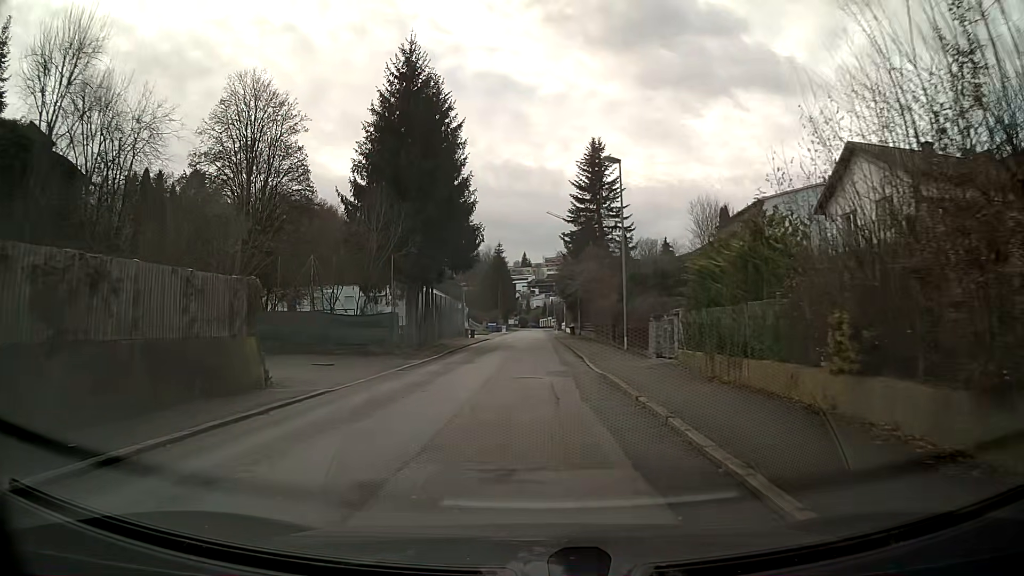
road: residential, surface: asphalt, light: Day
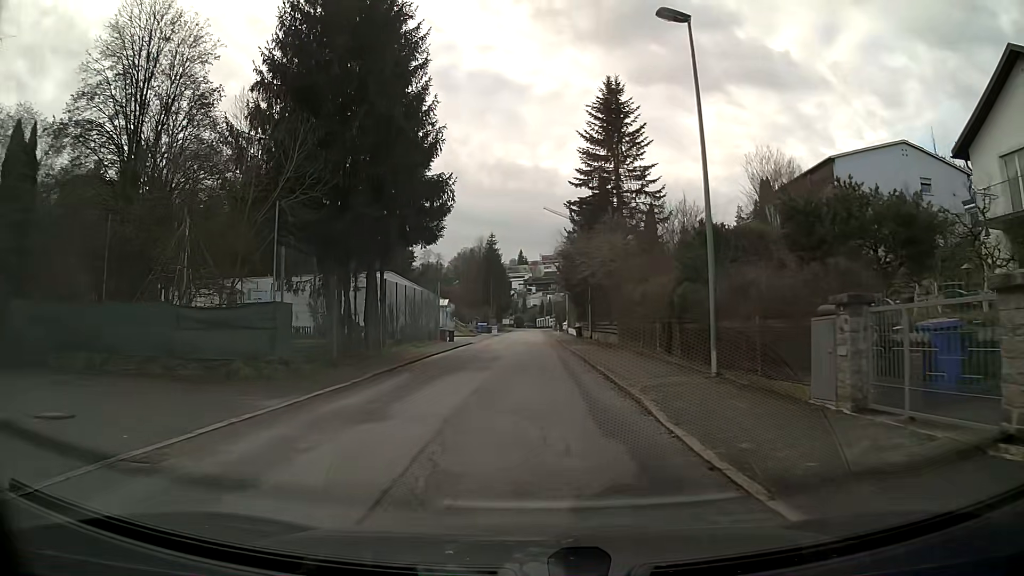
(+0.1, +14.3) m; +1°
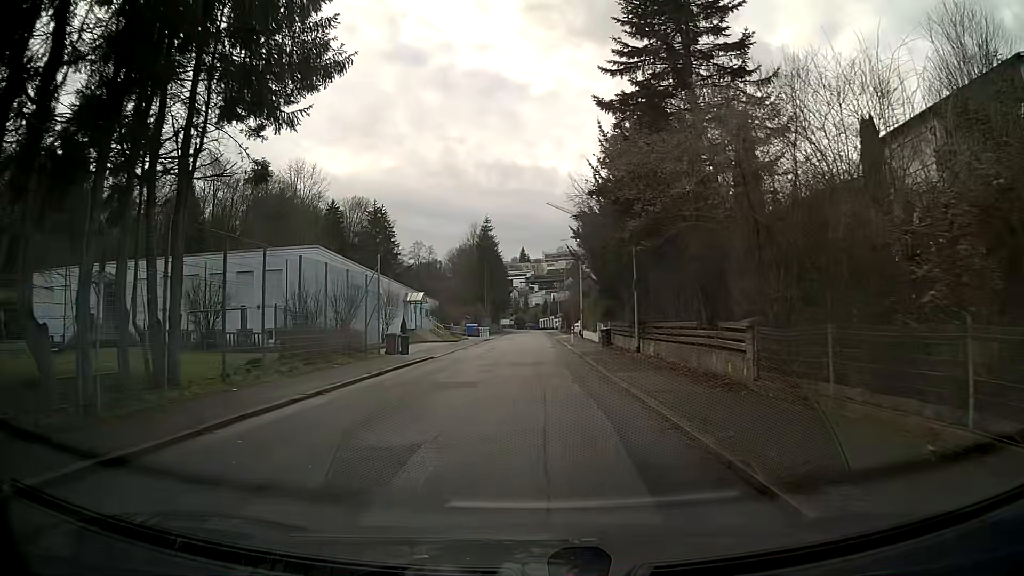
(0.0, +19.1) m; -1°
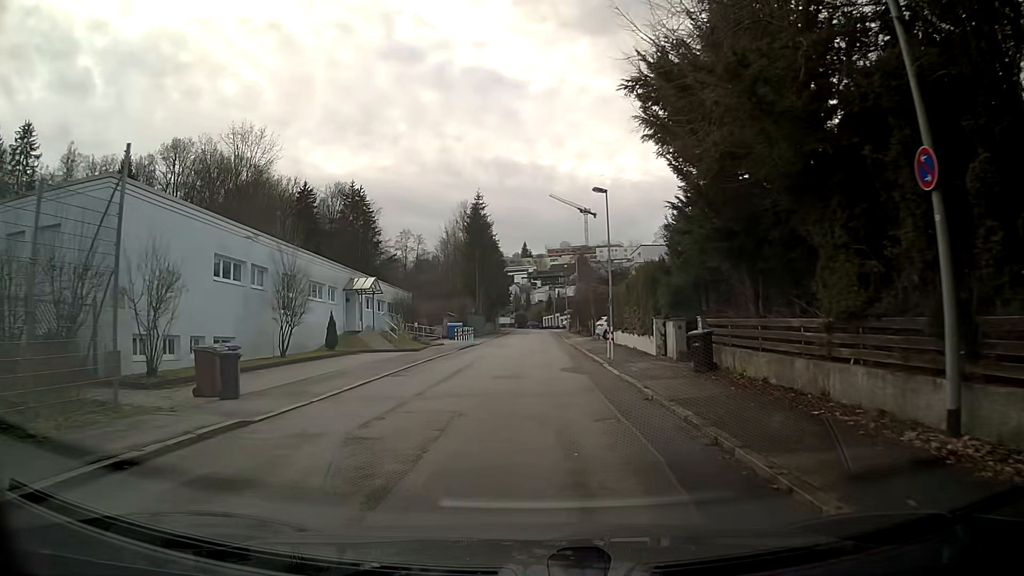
(-0.1, +19.2) m; 0°
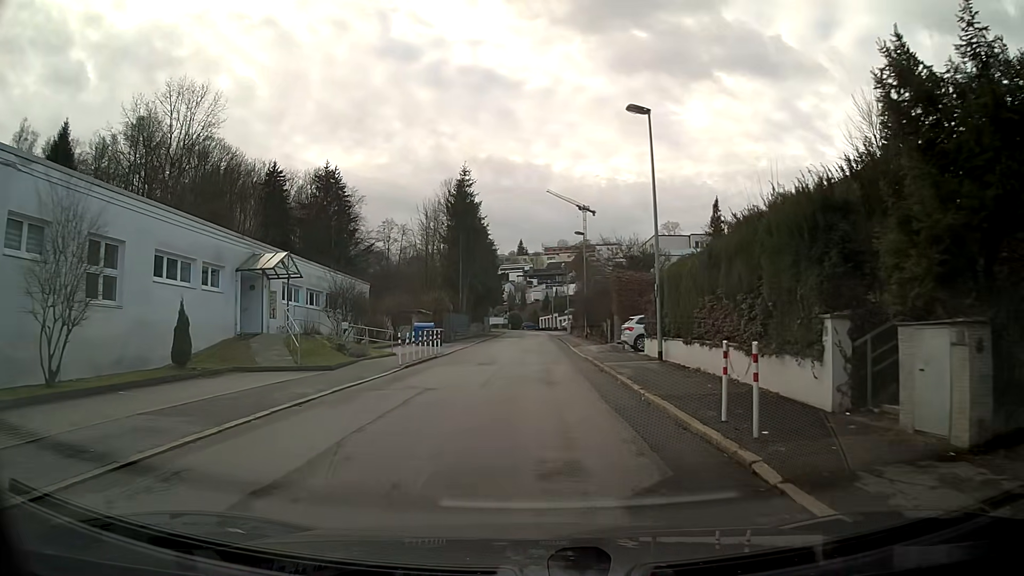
(0.0, +14.4) m; 0°
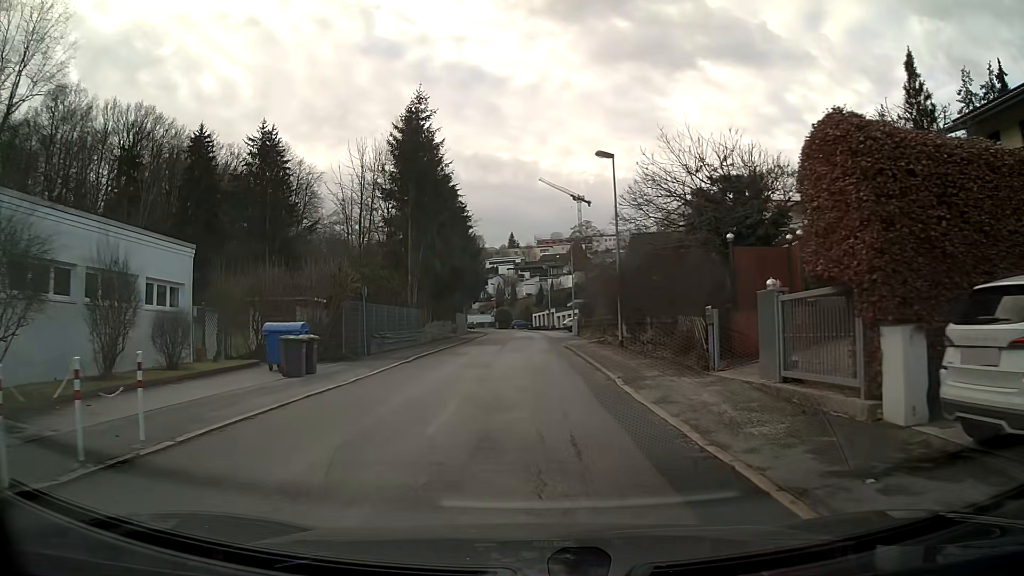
(+0.1, +24.0) m; 0°
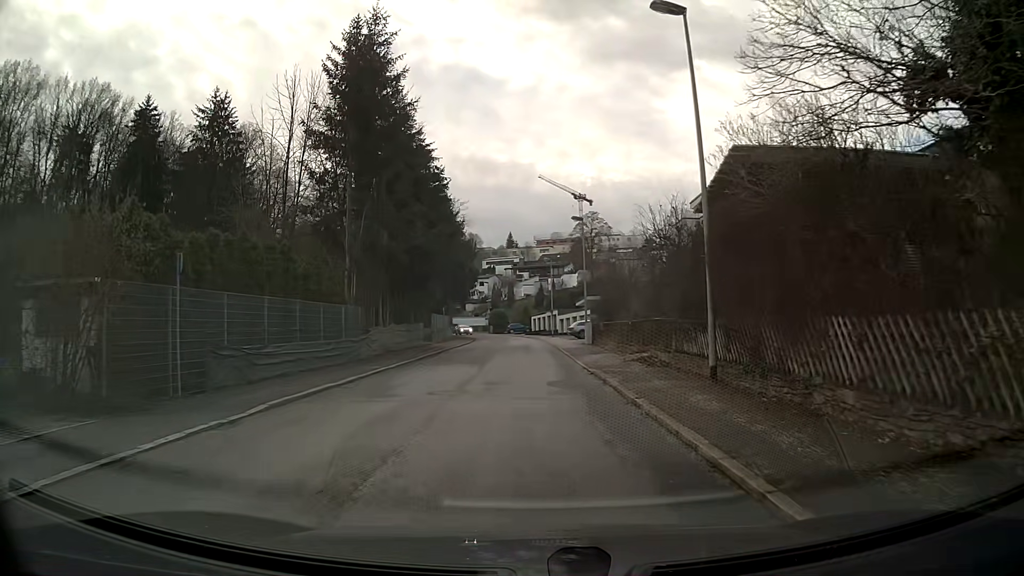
(0.0, +14.4) m; 0°
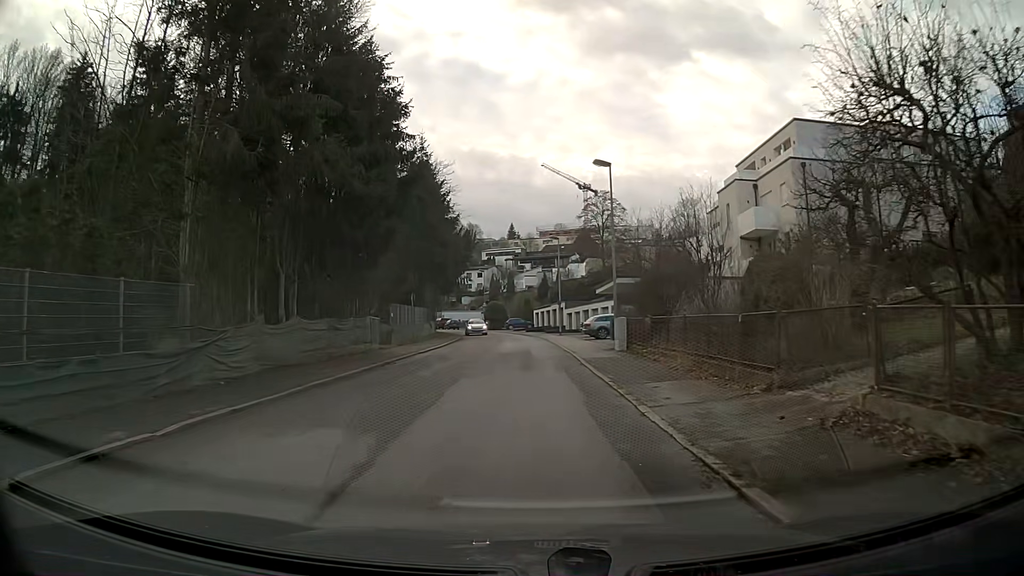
(0.0, +14.4) m; 0°
(0, +10) (0, +20) (0, +30) (0, +40) (-1, +50) (-2, +60) (-4, +70) (-6, +79) (-10, +89) (-15, +97) m
